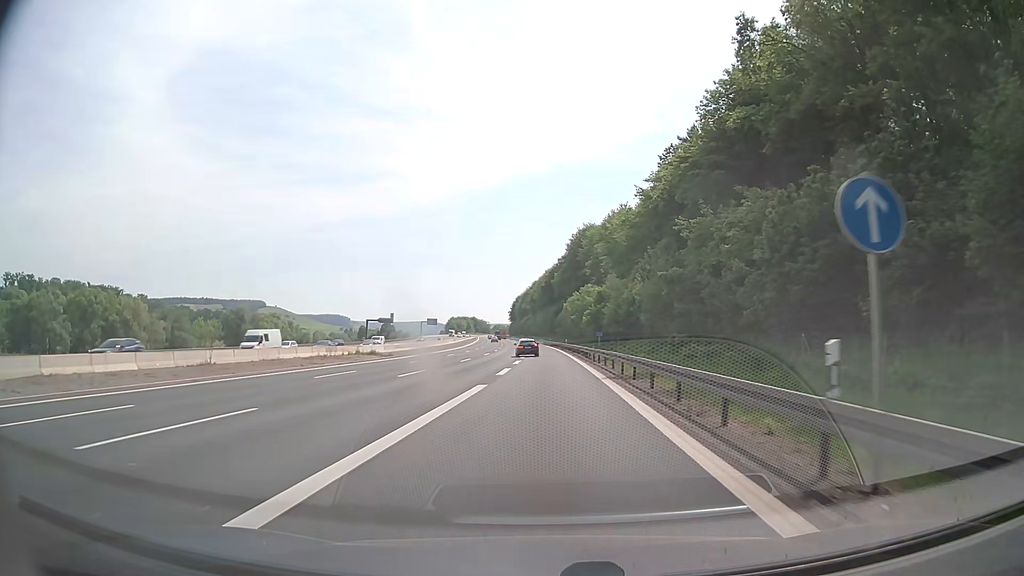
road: motorway_link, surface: asphalt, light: Day
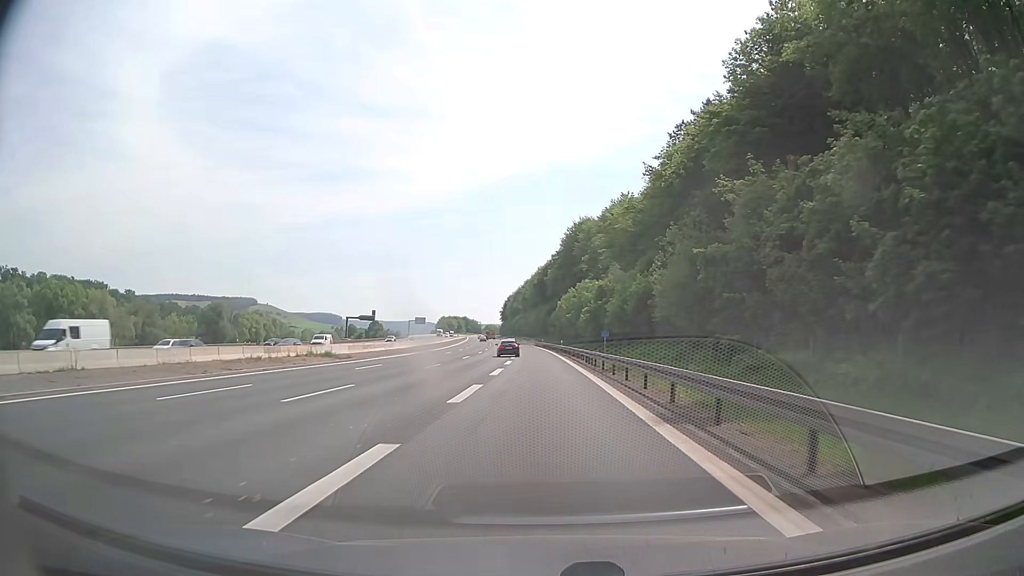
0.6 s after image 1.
(0.0, +11.8) m; +1°
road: motorway
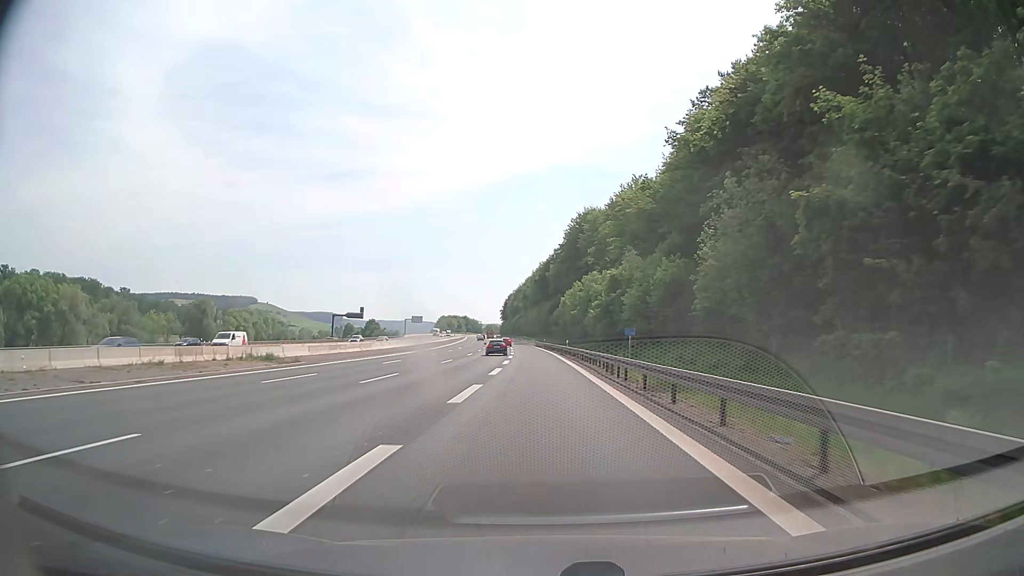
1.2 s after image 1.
(0.0, +12.3) m; 0°
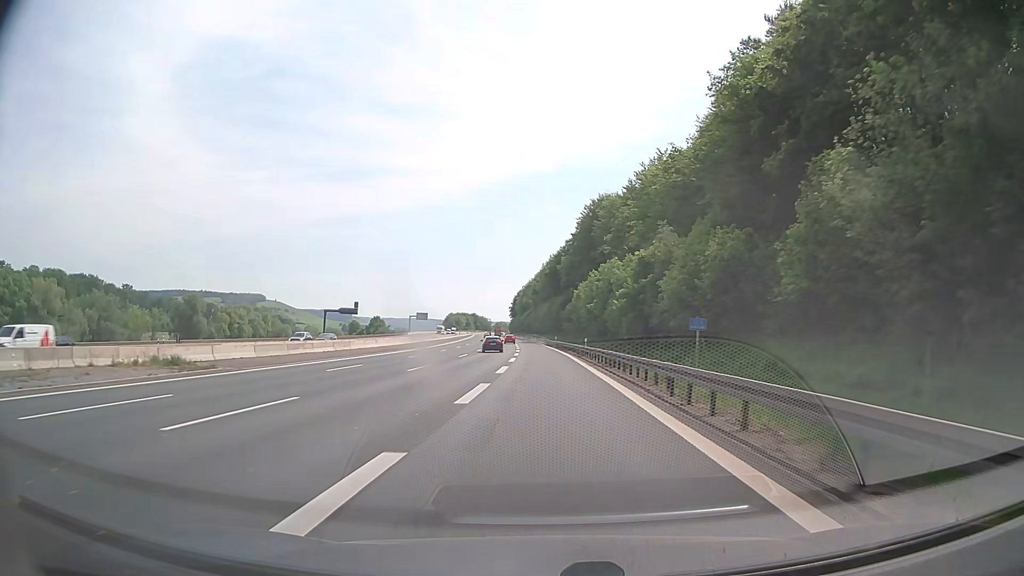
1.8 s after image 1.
(-0.1, +12.9) m; -1°
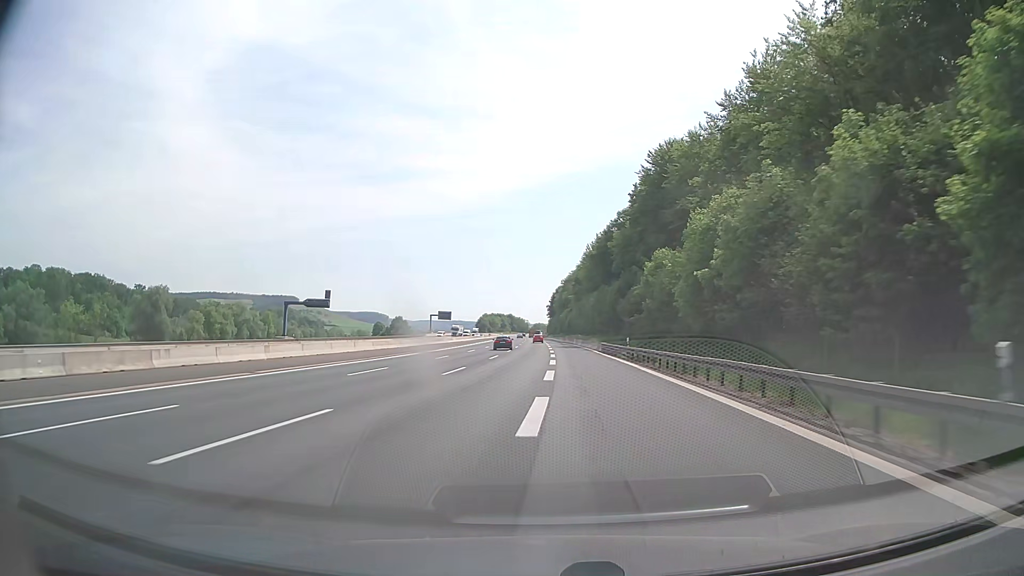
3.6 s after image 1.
(-1.3, +41.1) m; -3°
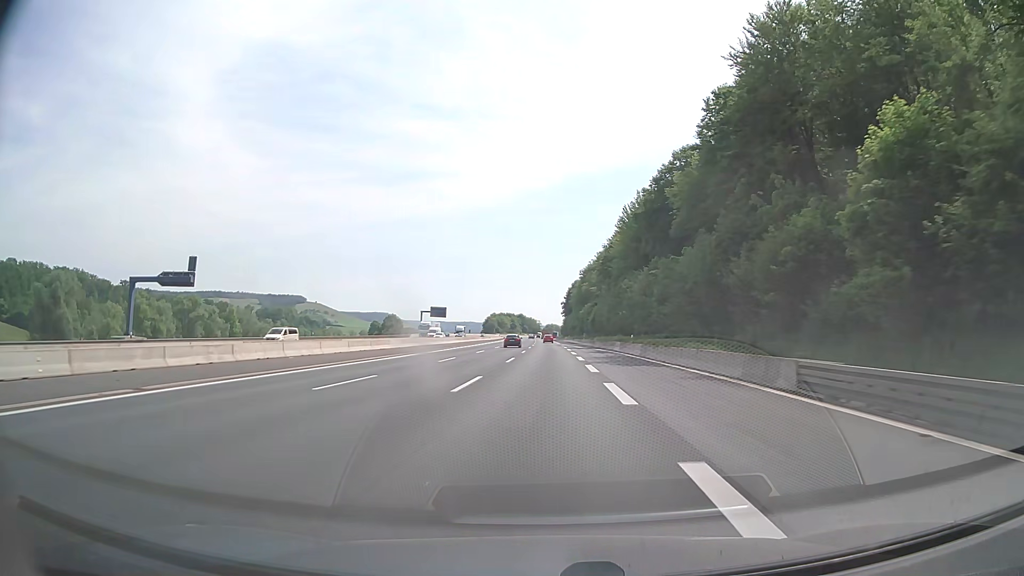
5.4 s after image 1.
(-0.7, +44.5) m; -1°
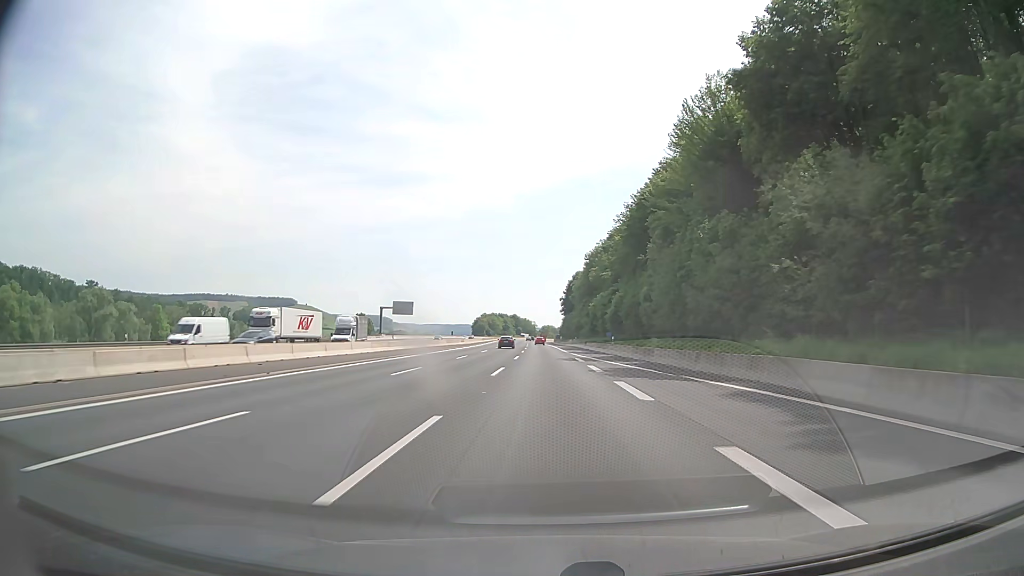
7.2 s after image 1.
(+0.2, +47.3) m; 0°
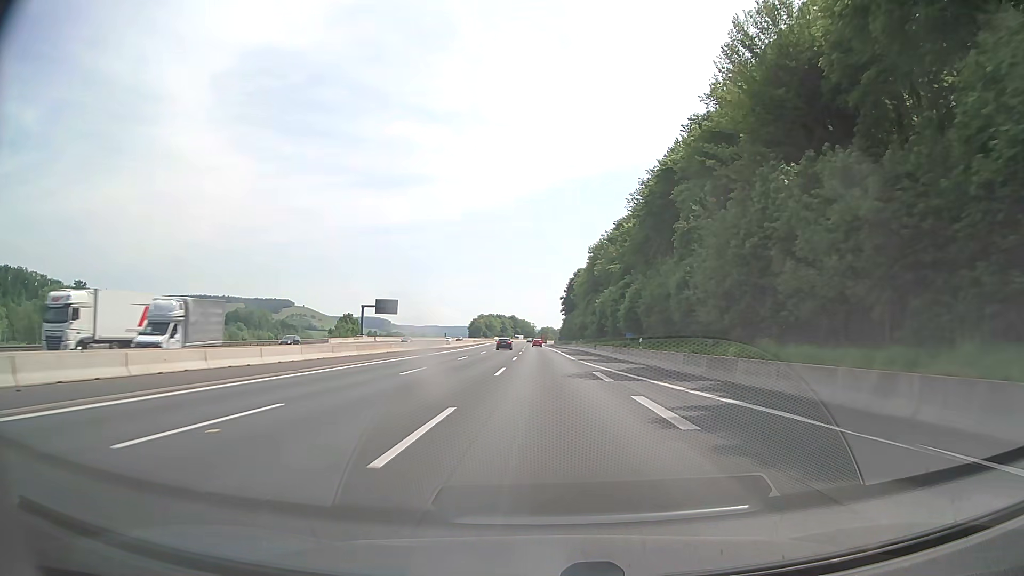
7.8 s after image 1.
(0.0, +16.3) m; 0°
(0, +10) (0, +20) (0, +30) (0, +40) (0, +50) (0, +60) (0, +70) (0, +80) (-1, +90) (-1, +100) m
